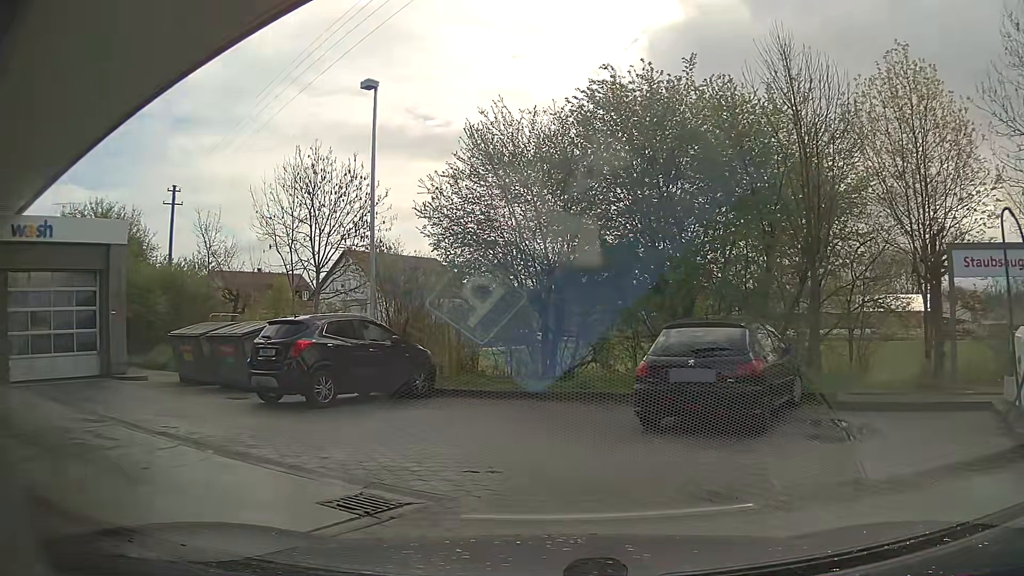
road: service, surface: paving_stones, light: Day
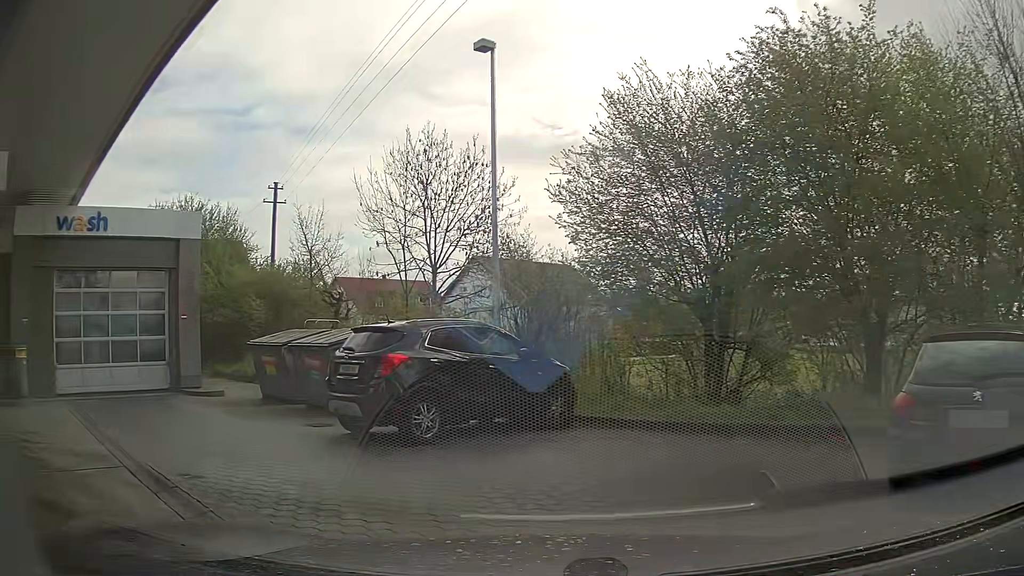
(-0.4, +3.1) m; -13°
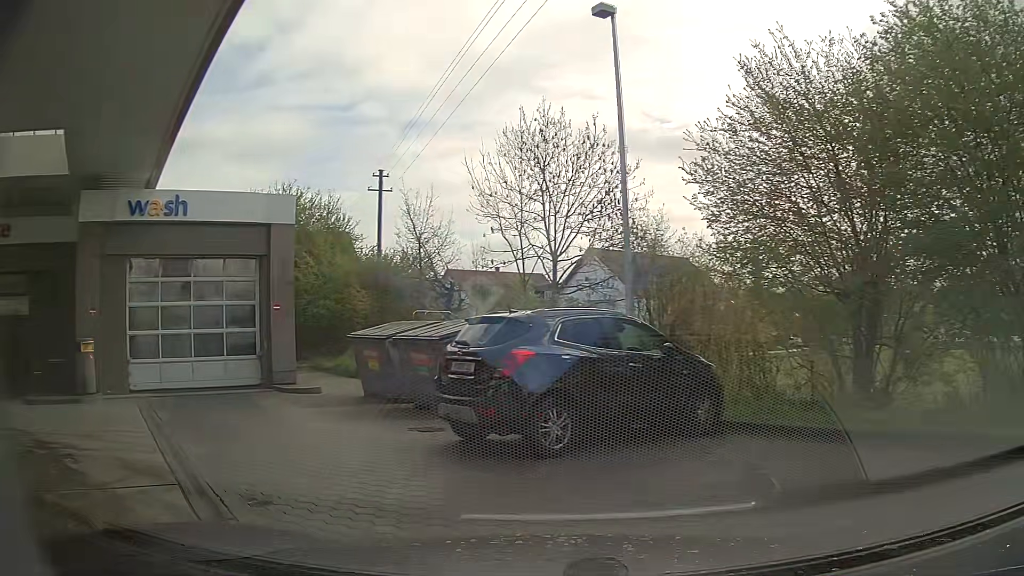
(-0.1, +1.4) m; -11°
